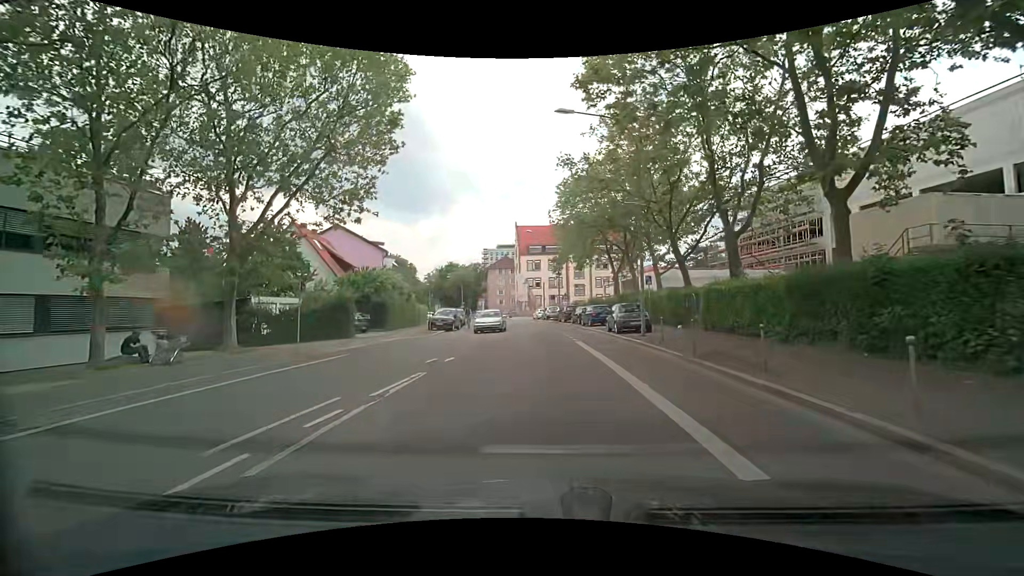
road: tertiary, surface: asphalt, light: Day
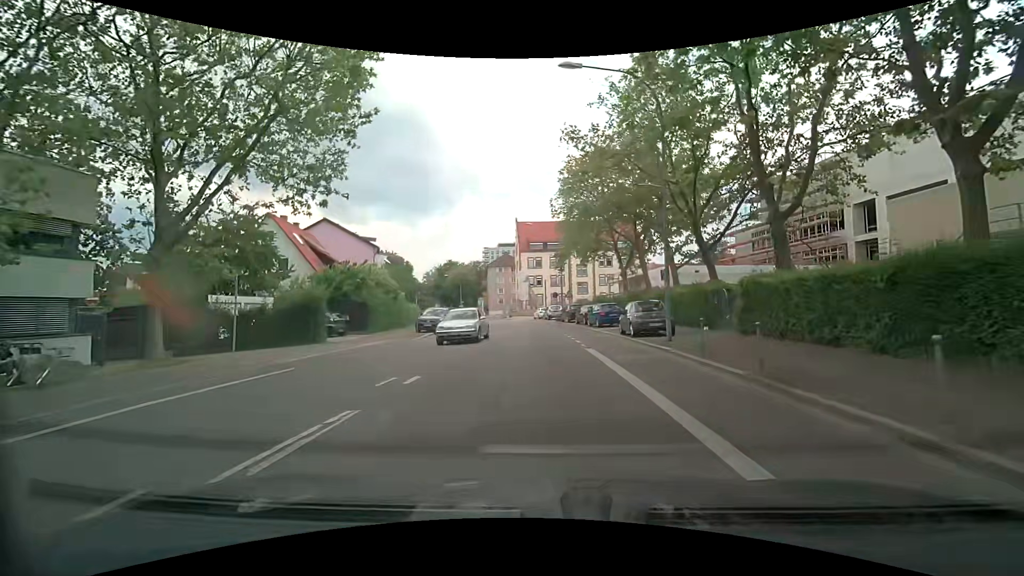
(0.0, +4.0) m; -1°
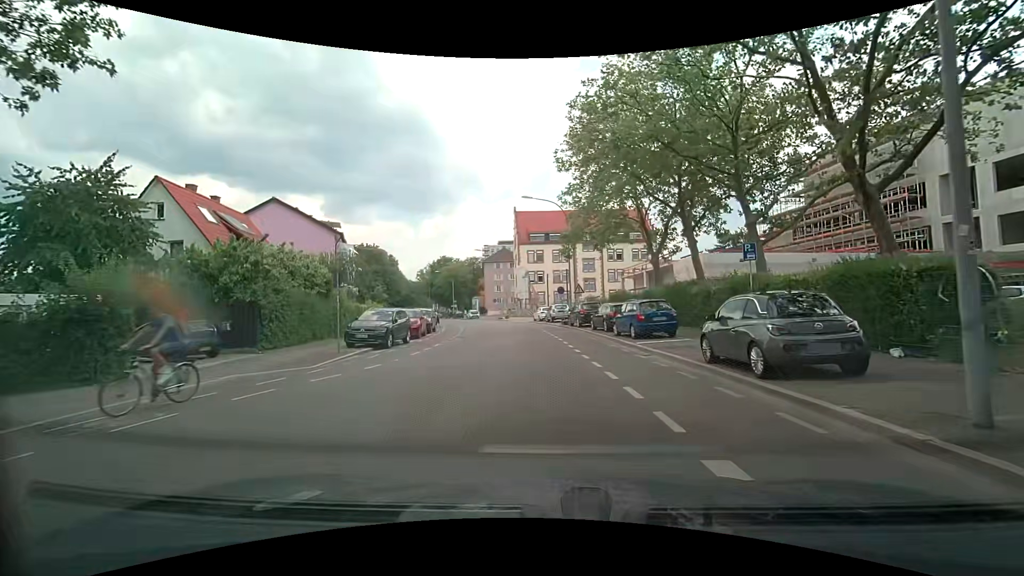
(-0.1, +11.8) m; +1°
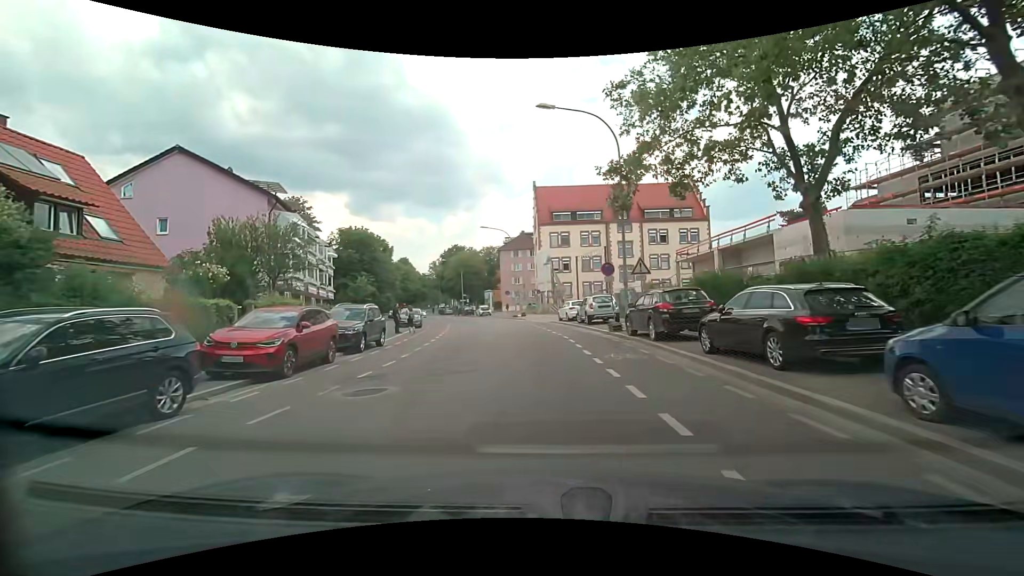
(-0.6, +16.4) m; -3°
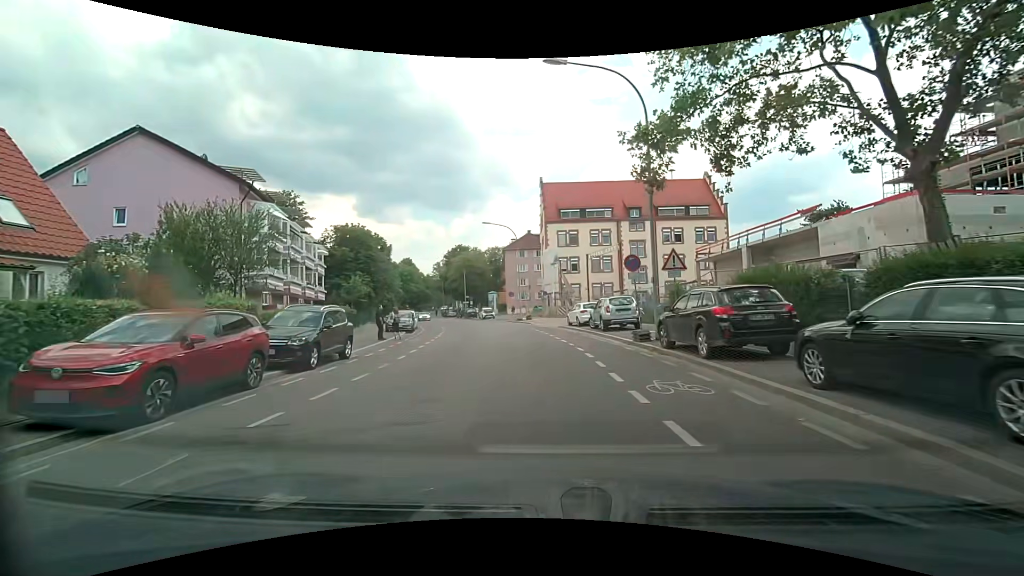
(-0.1, +4.2) m; -1°
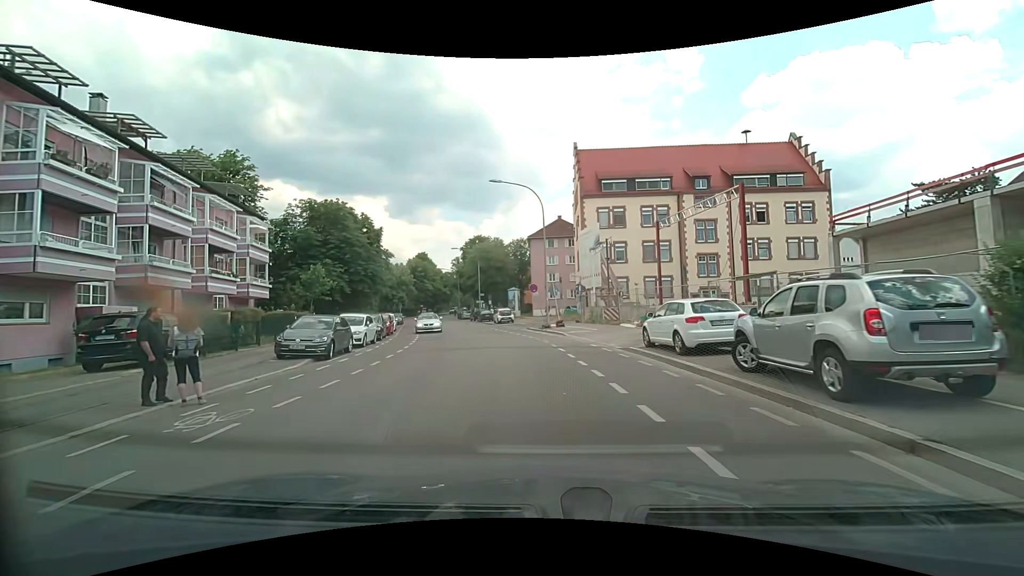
(-0.7, +16.7) m; -4°
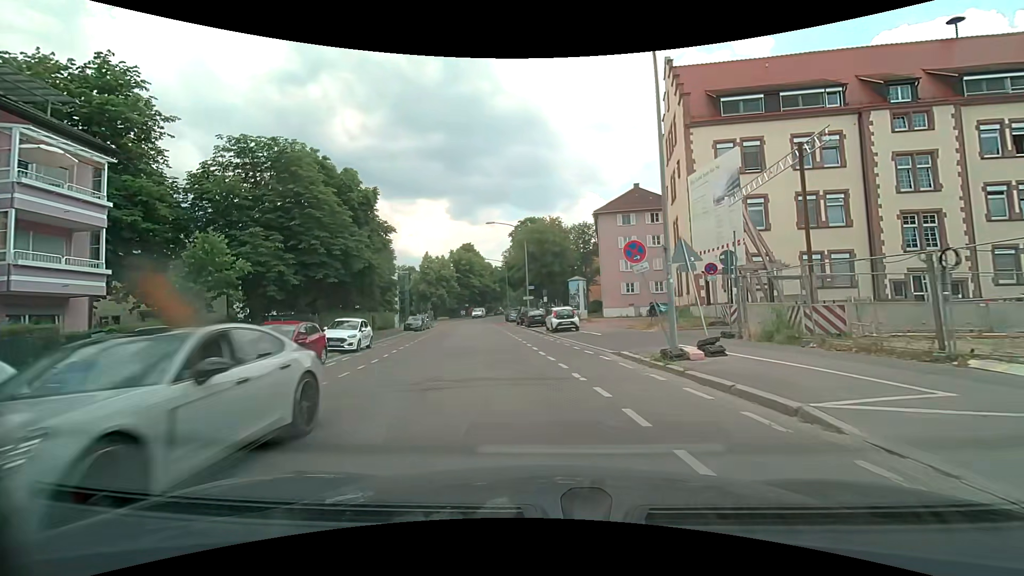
(-1.2, +19.8) m; -7°
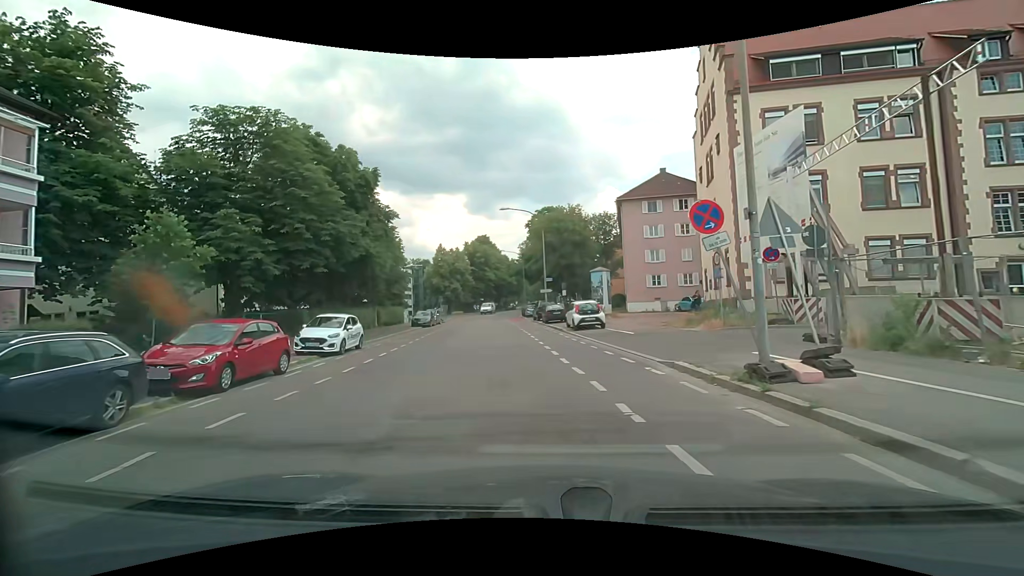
(-0.1, +3.9) m; -2°
(0, +10) (-1, +20) (-2, +30) (-3, +40) (-5, +50) (-6, +60) (-7, +70) (-7, +80) (-7, +90) (-6, +100) m
